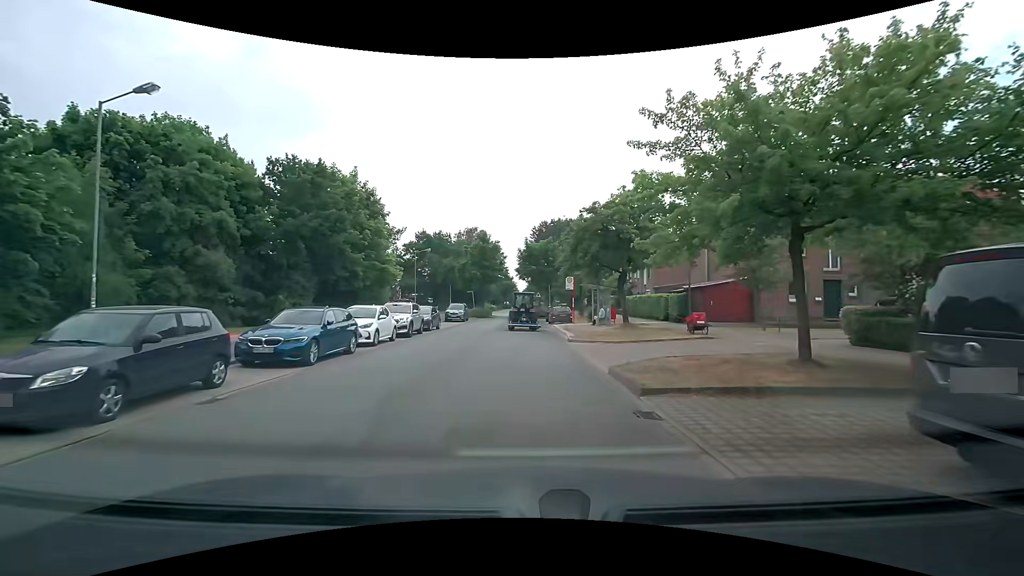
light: Day
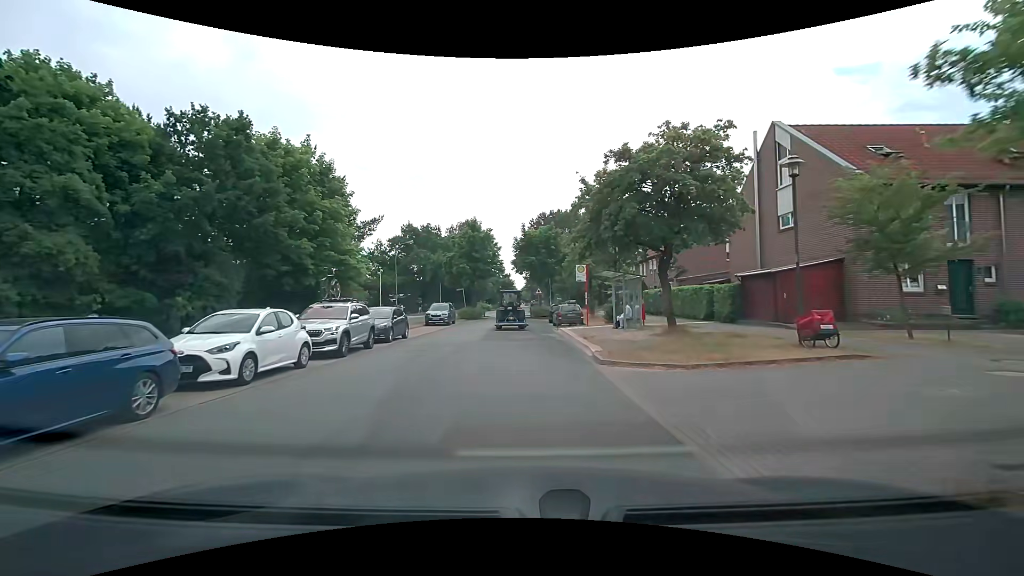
(0.0, +8.4) m; 0°
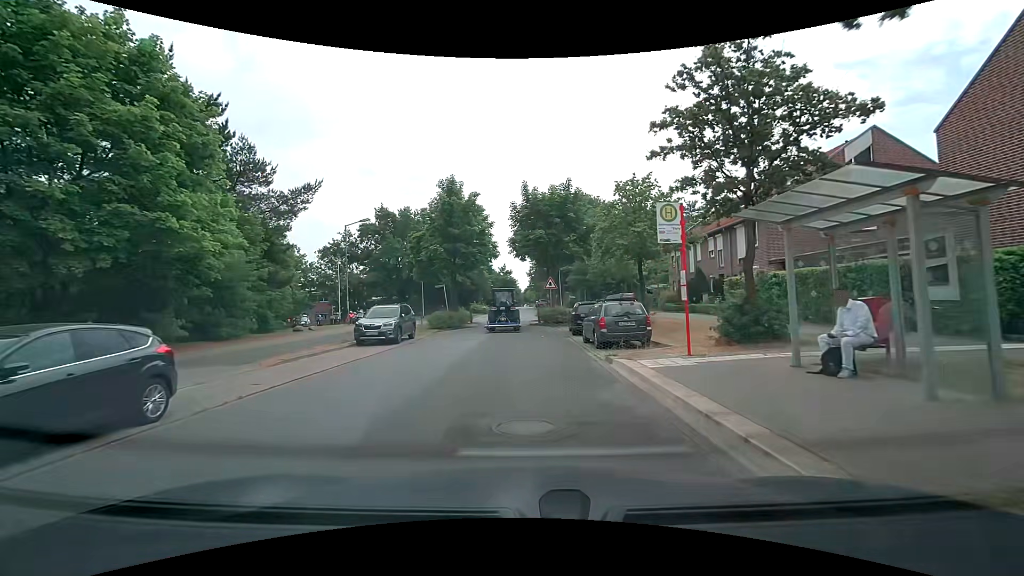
(-0.1, +16.1) m; 0°
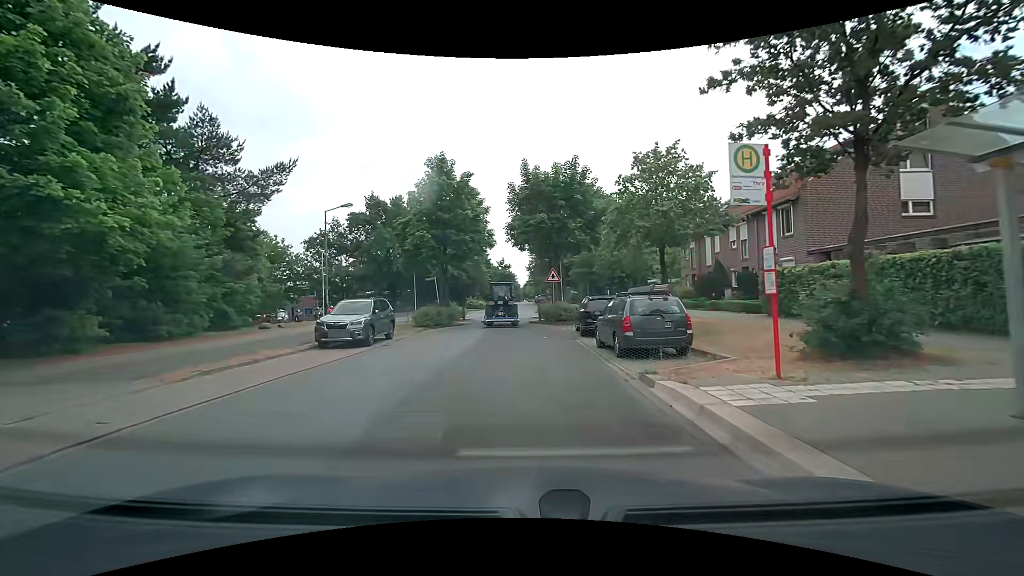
(0.0, +3.8) m; 0°
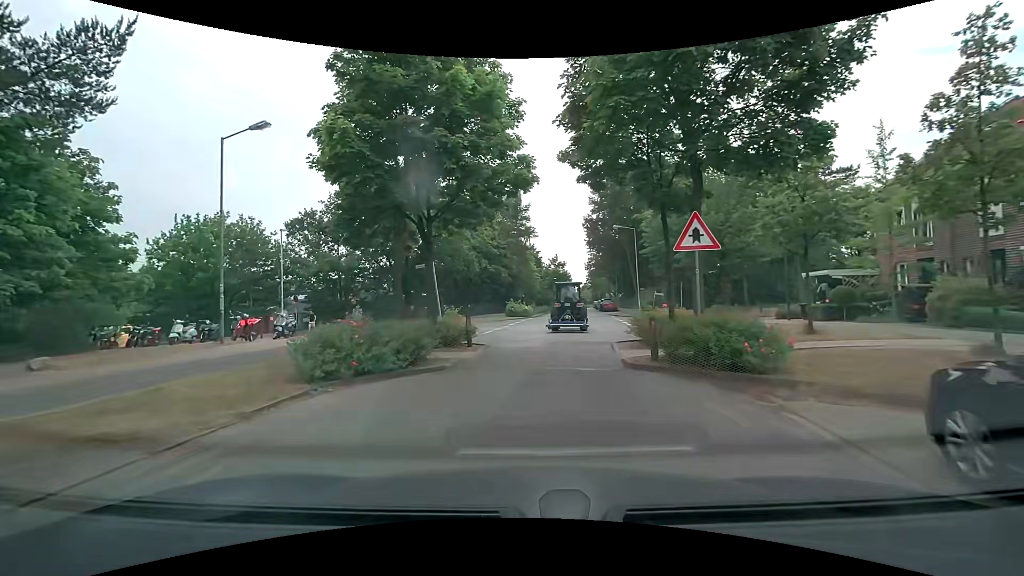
(-0.5, +17.4) m; -6°
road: residential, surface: asphalt
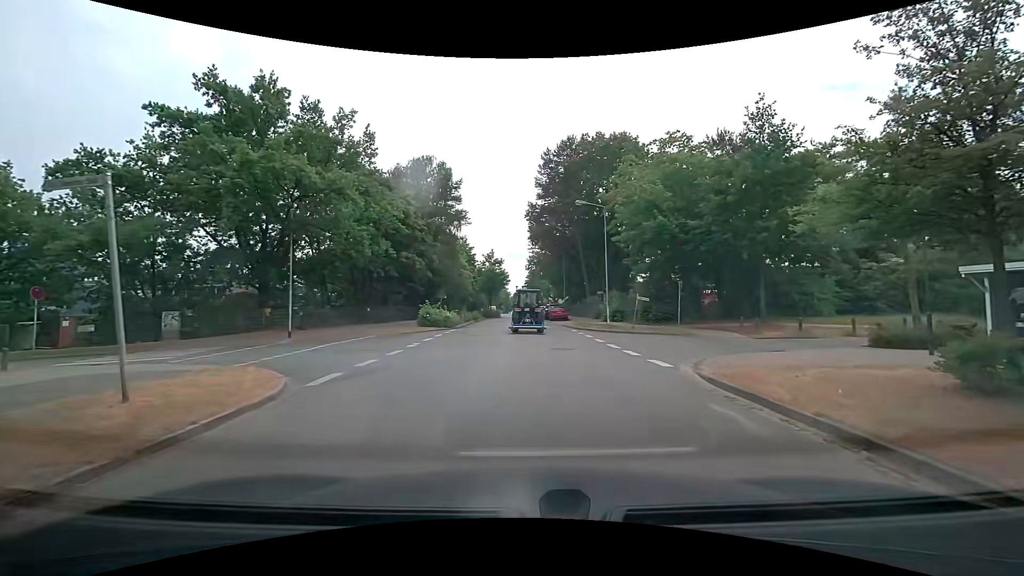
(+0.4, +14.5) m; +6°
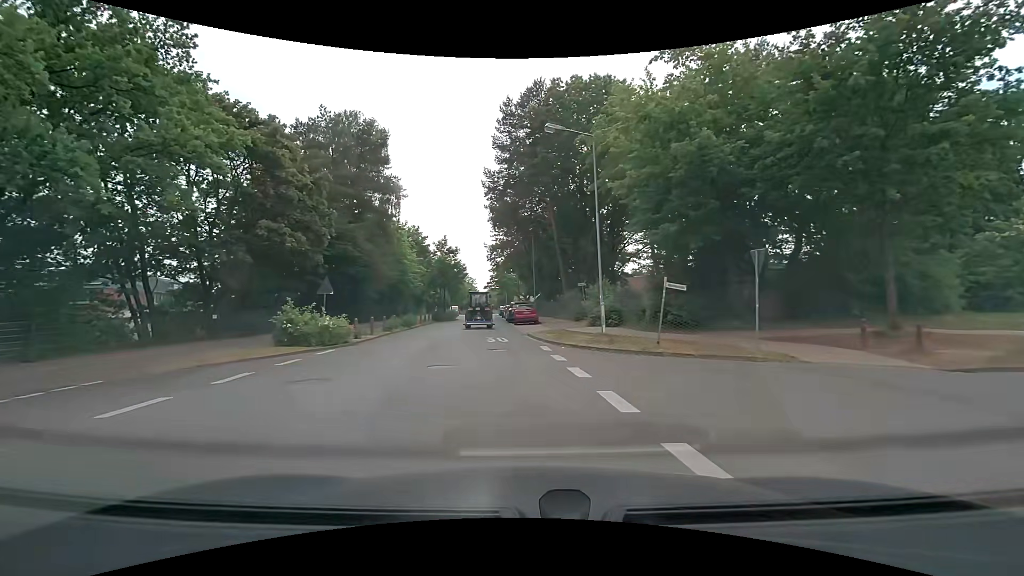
(+1.7, +13.9) m; +4°
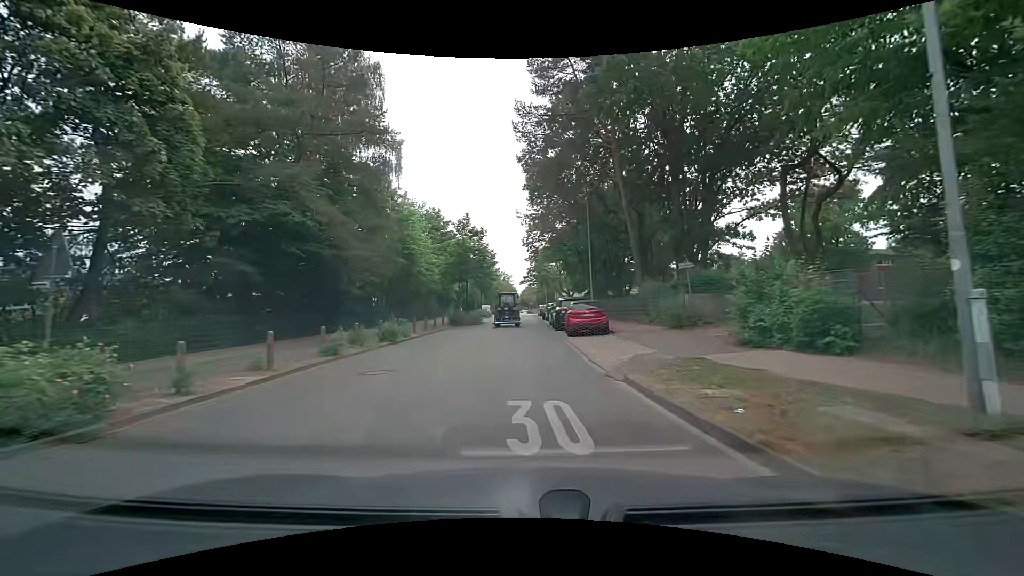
(-0.7, +14.5) m; -4°
(0, +10) (0, +20) (0, +30) (0, +40) (0, +50) (-1, +60) (-1, +70) (-1, +80) (0, +90) (0, +100) m
